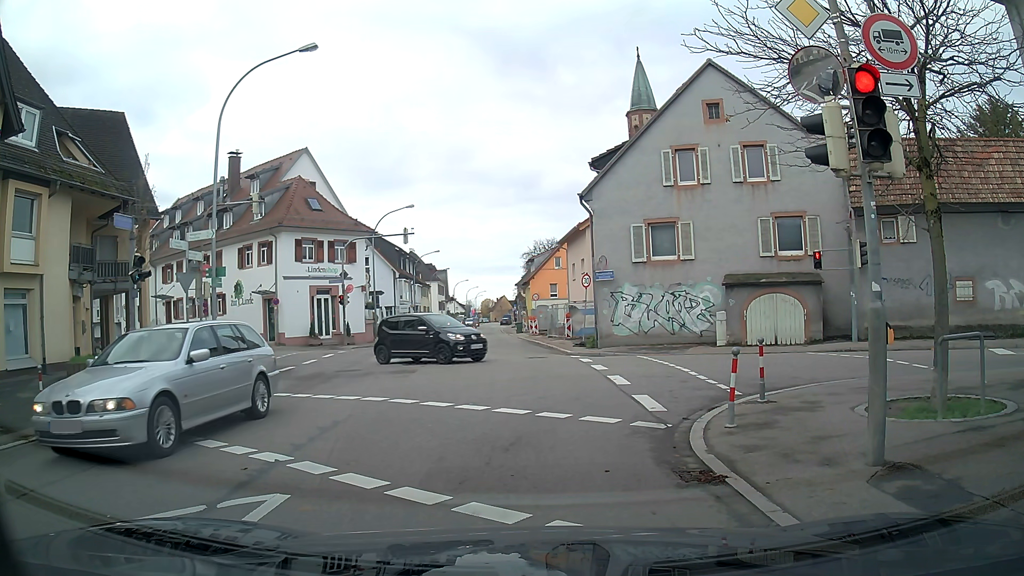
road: tertiary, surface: asphalt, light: Day
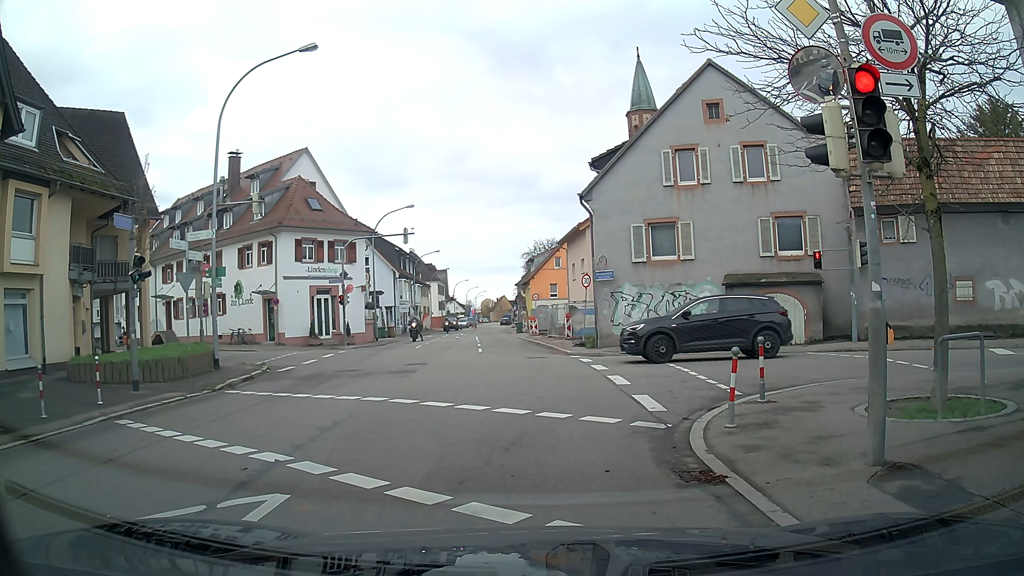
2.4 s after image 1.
(0.0, 0.0) m; 0°
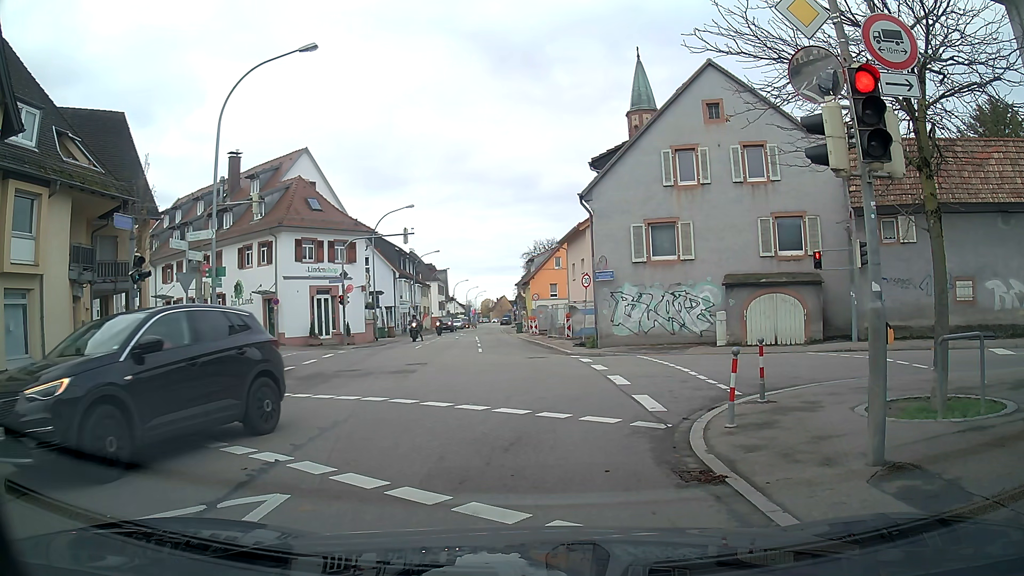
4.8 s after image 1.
(0.0, 0.0) m; 0°
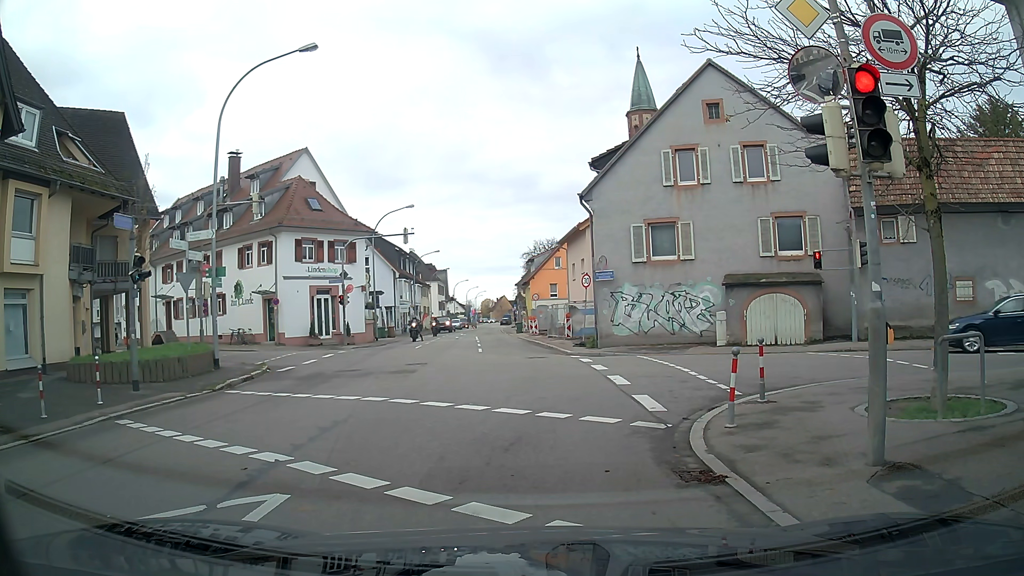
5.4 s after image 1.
(0.0, 0.0) m; 0°
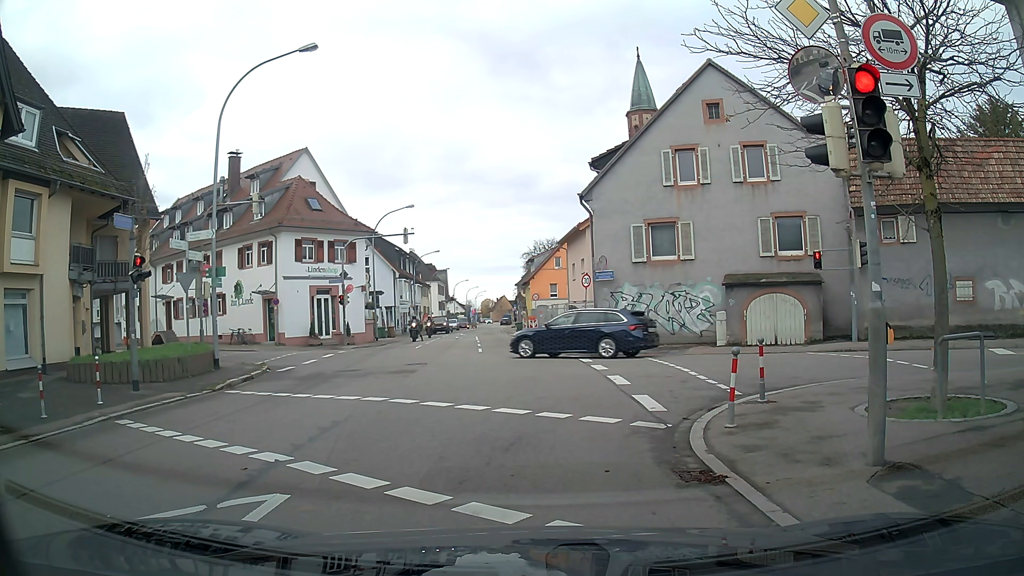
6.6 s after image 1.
(0.0, 0.0) m; 0°
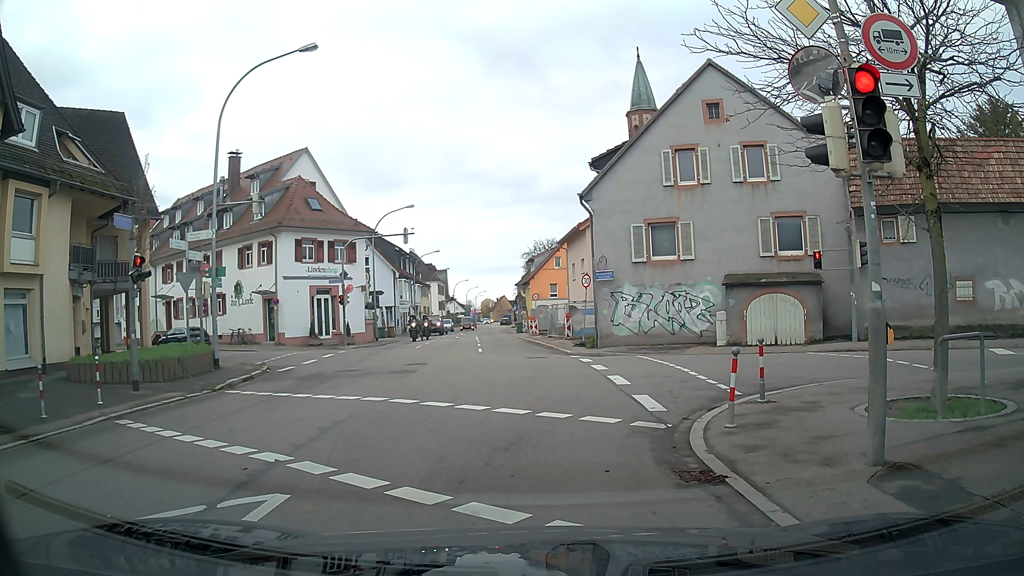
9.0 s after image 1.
(0.0, 0.0) m; 0°
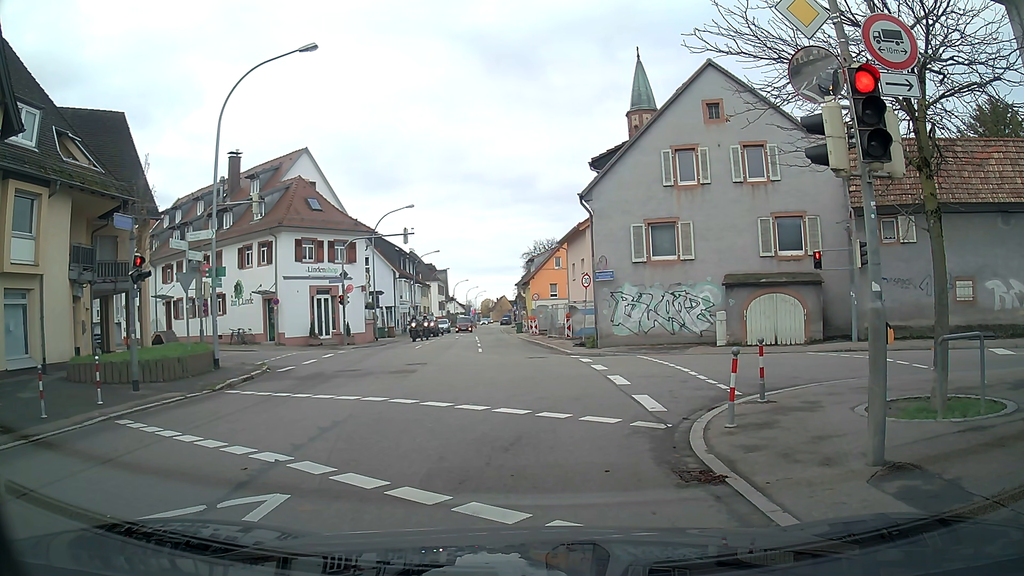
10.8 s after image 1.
(0.0, 0.0) m; 0°
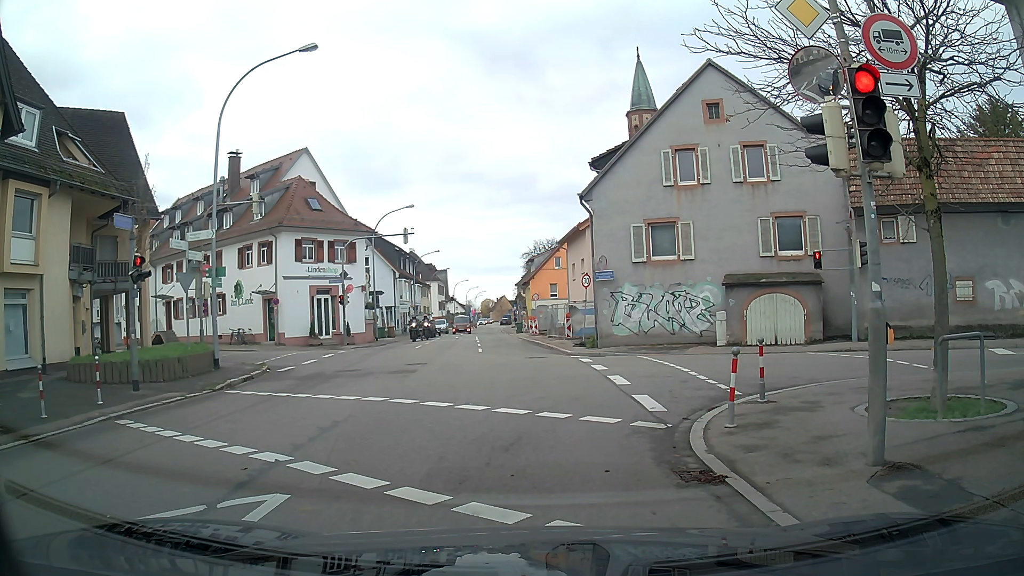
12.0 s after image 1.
(0.0, 0.0) m; 0°
(+1, +10) (+9, +13) (+17, +8) (+26, +2) (+34, -4) (+42, -10) (+50, -15) (+59, -20) (+67, -26) (+76, -31) m
